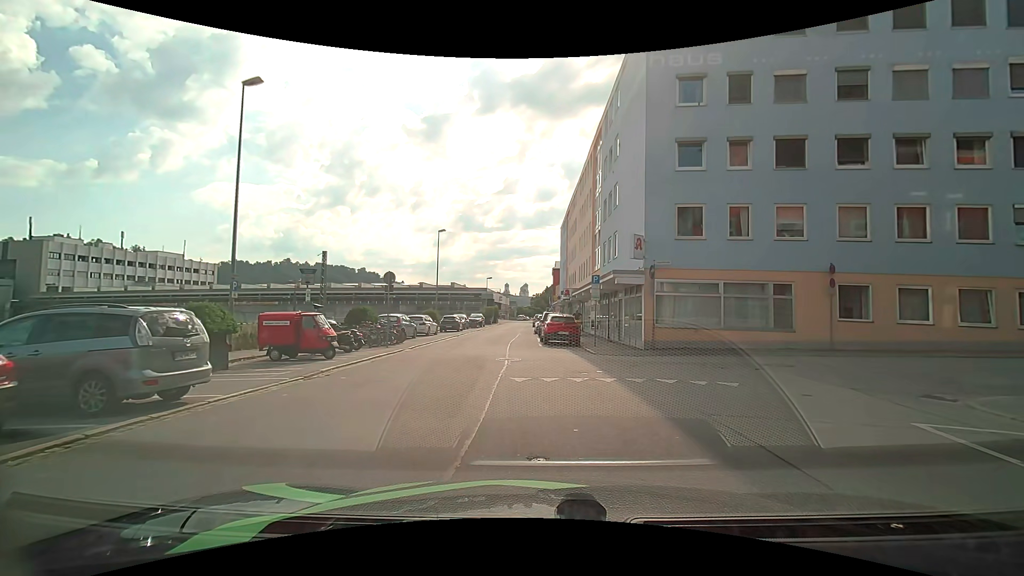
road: residential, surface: asphalt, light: Day
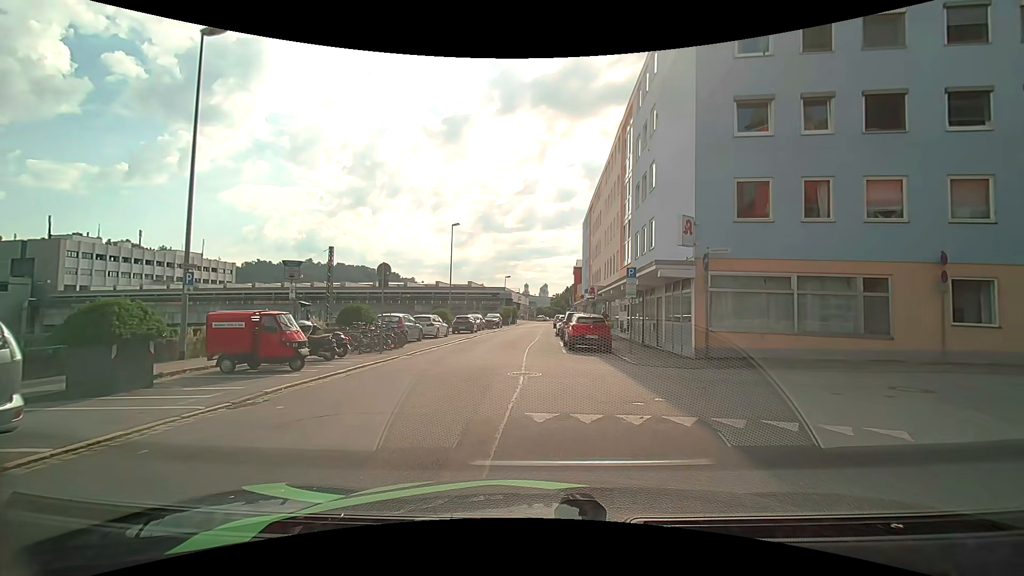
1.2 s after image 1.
(0.0, +3.9) m; -2°
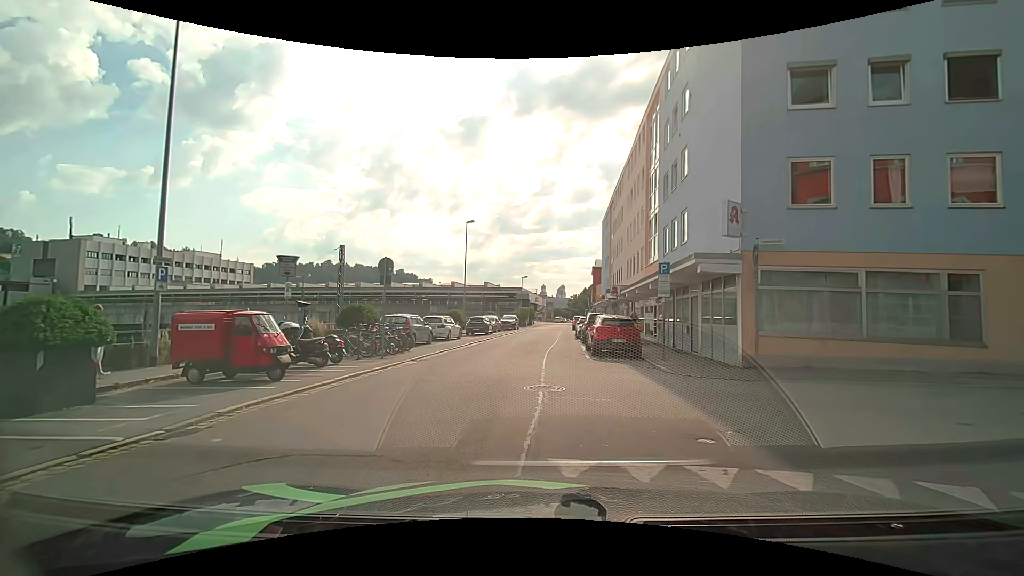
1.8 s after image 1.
(0.0, +2.2) m; -3°
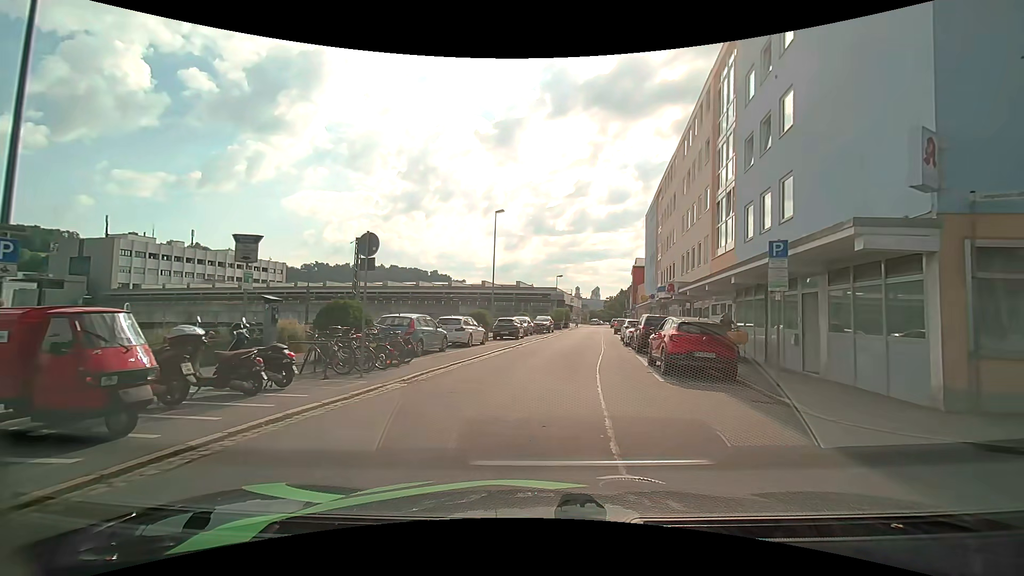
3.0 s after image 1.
(-0.1, +5.5) m; -2°
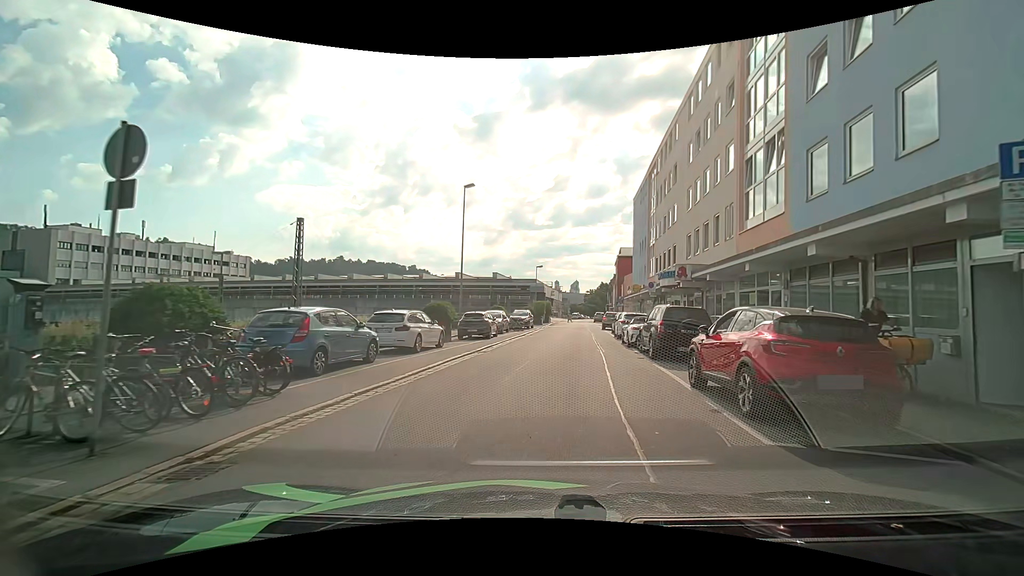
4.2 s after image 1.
(+0.1, +6.6) m; +2°
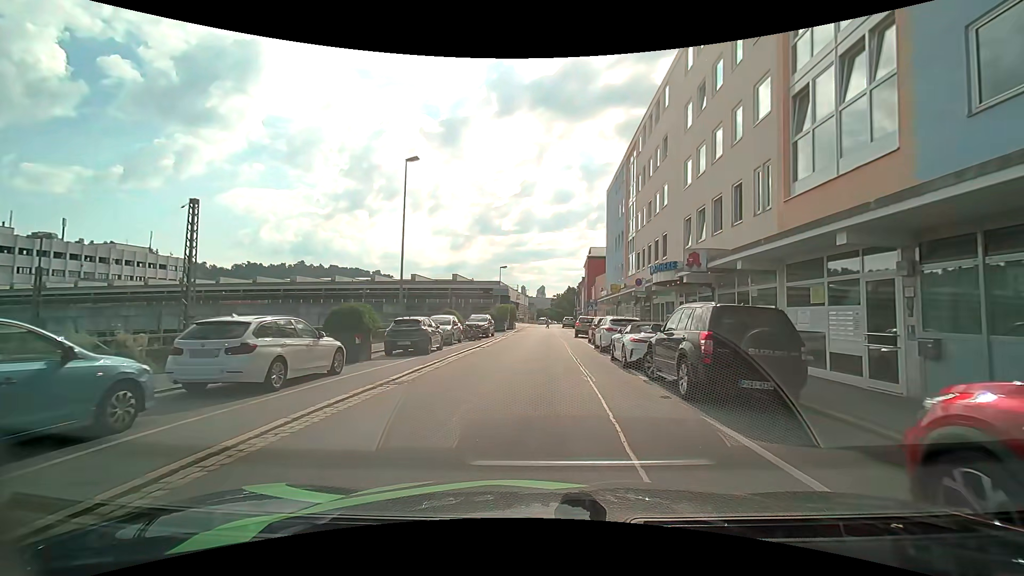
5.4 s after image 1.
(+0.3, +6.9) m; +5°
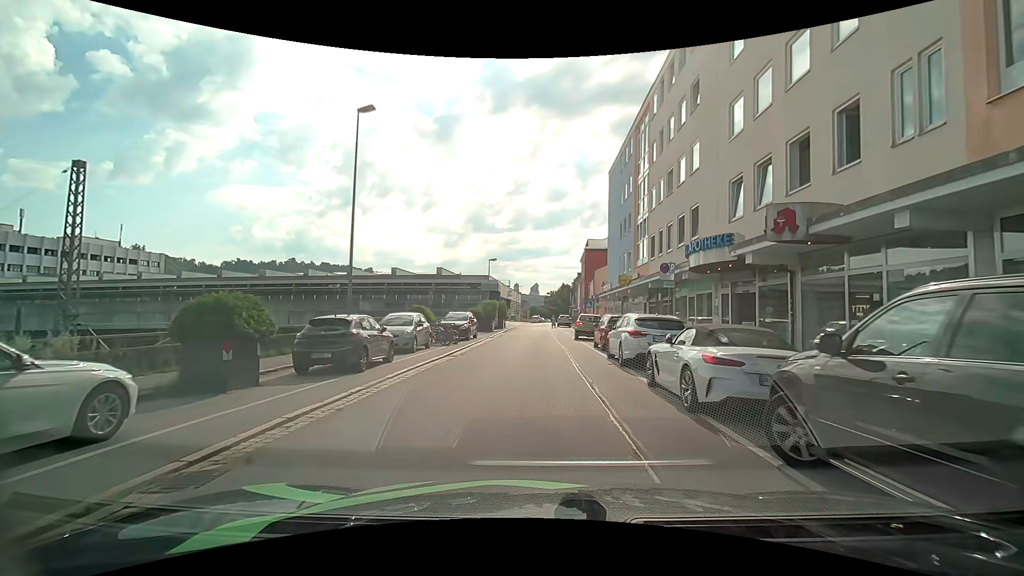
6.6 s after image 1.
(-0.1, +6.5) m; -2°
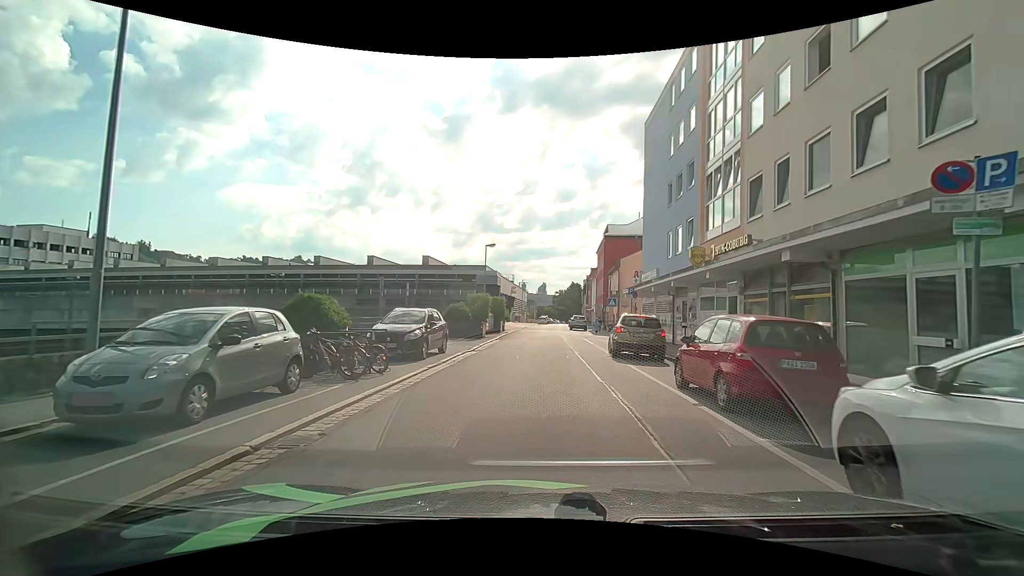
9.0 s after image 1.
(0.0, +12.6) m; +1°
(0, +10) (0, +20) (0, +30) (+1, +40) (+1, +50) (+1, +60) (+1, +70) (+1, +80) (+2, +90) (+3, +100) m
